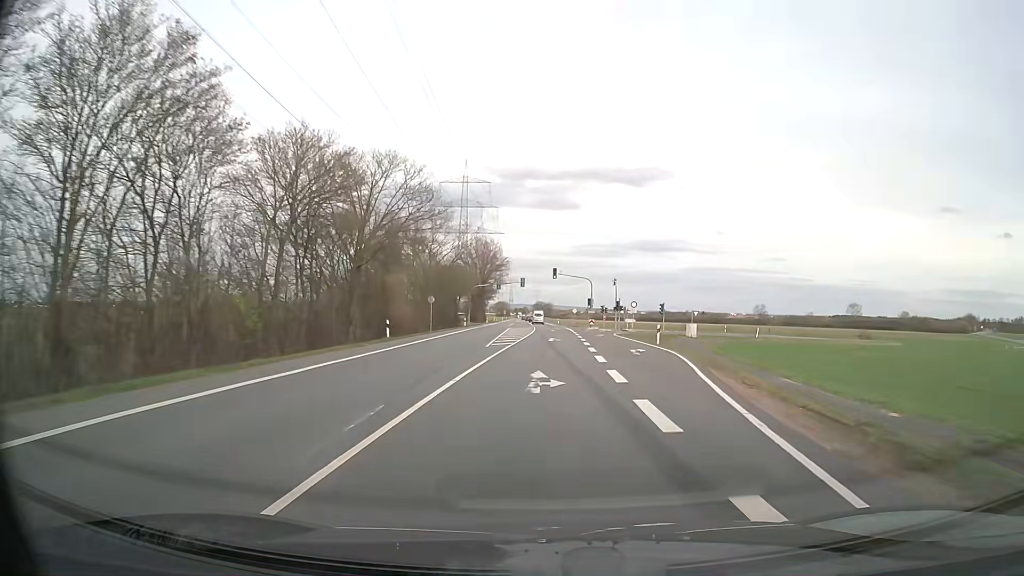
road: secondary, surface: asphalt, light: Day
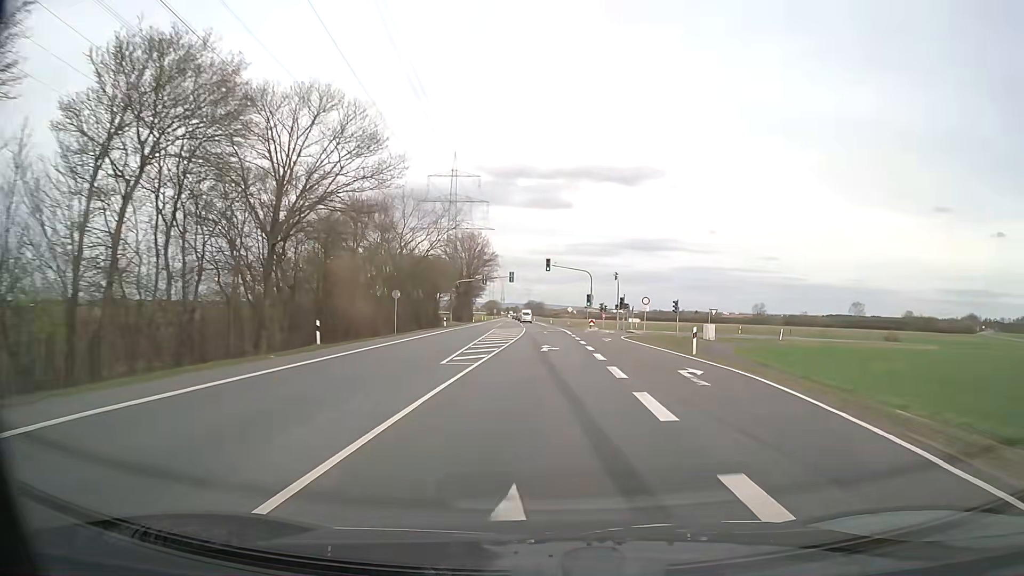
(0.0, +11.3) m; 0°
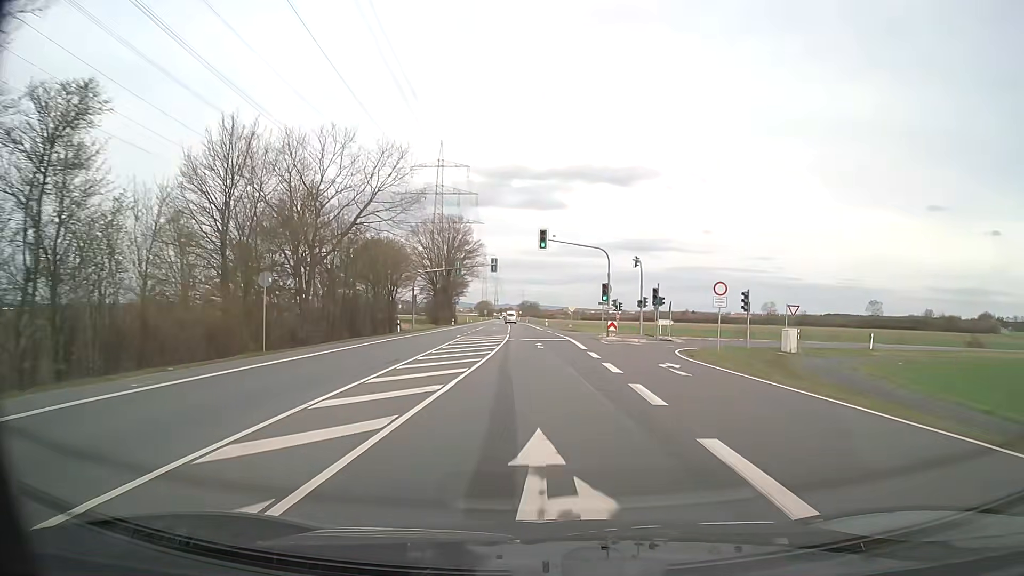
(+0.2, +22.4) m; +1°
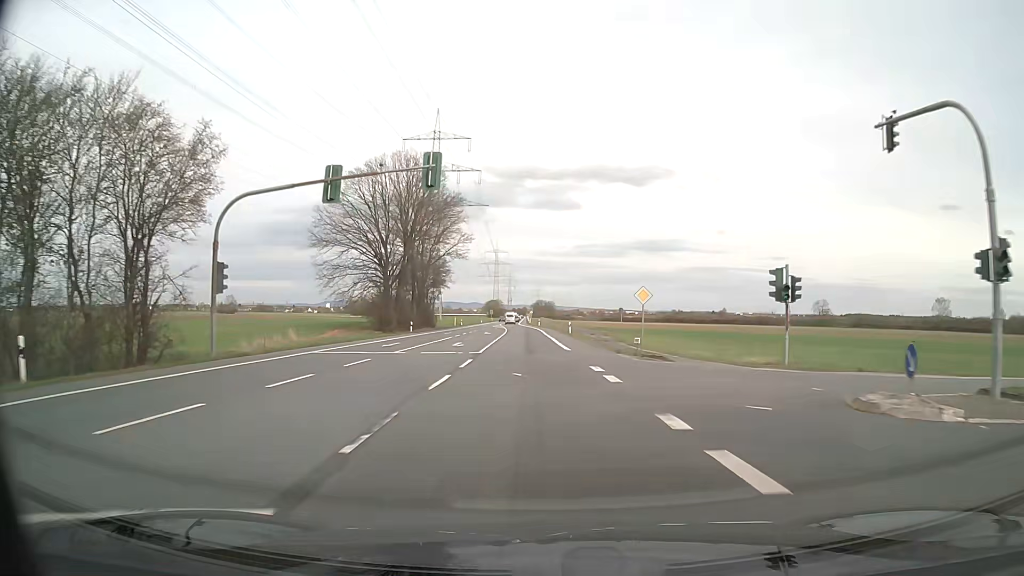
(-0.5, +43.9) m; -2°
(0, +10) (0, +20) (0, +30) (-1, +40) (-1, +50) (-1, +60) (-2, +70) (-2, +80) (-3, +90) (-4, +100) m
